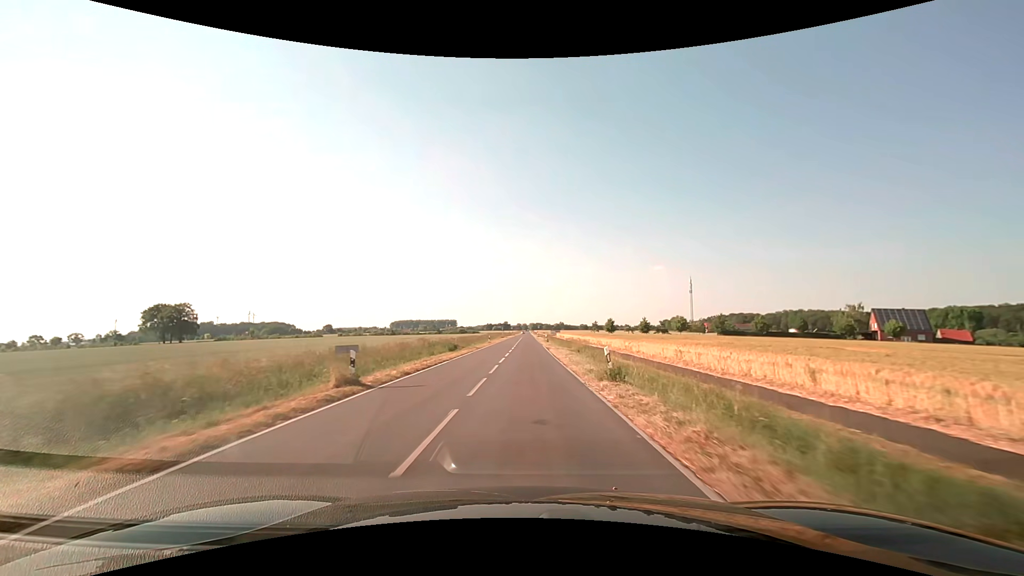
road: secondary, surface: asphalt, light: Day
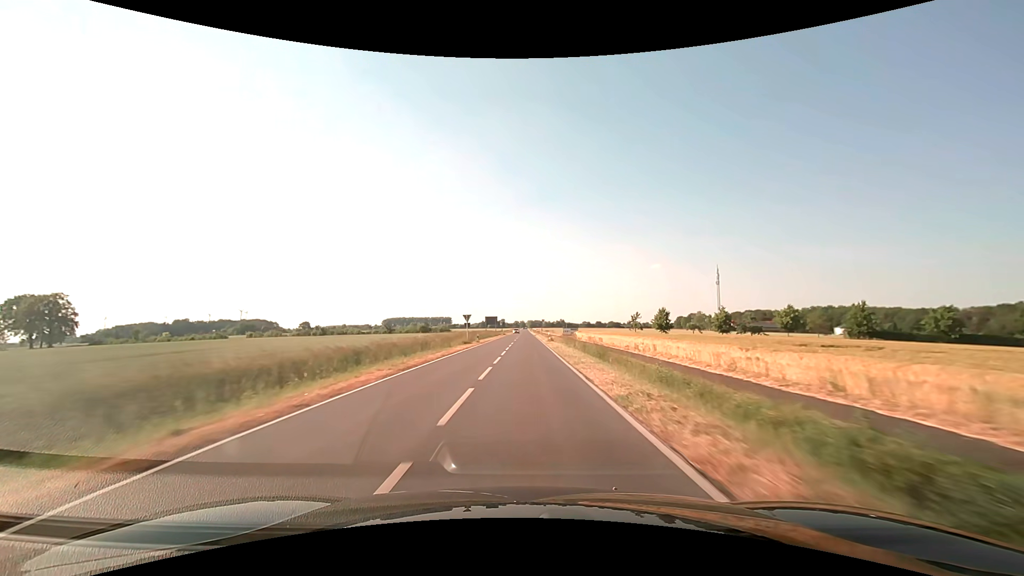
(+0.6, +65.7) m; 0°
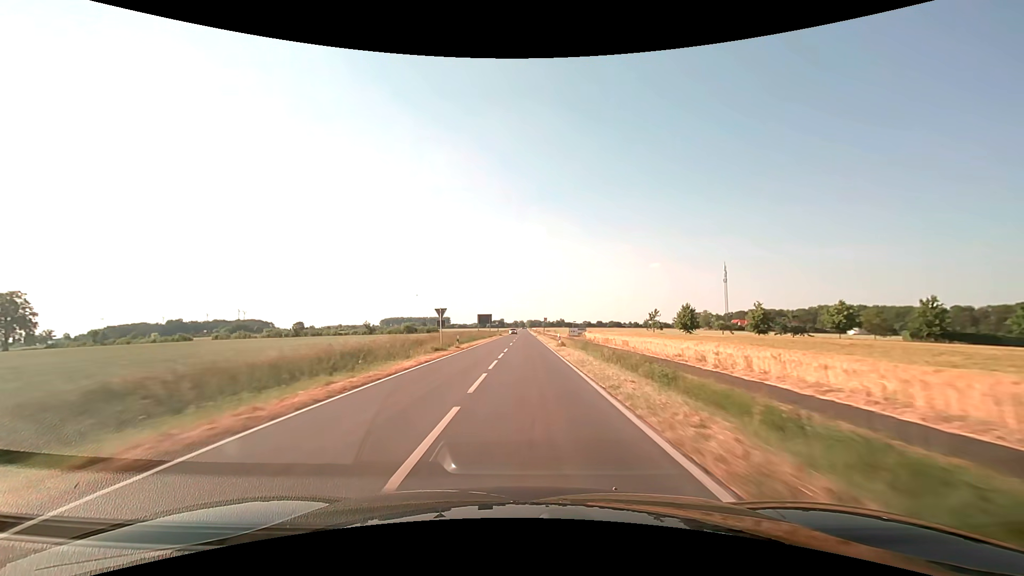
(0.0, +14.9) m; 0°
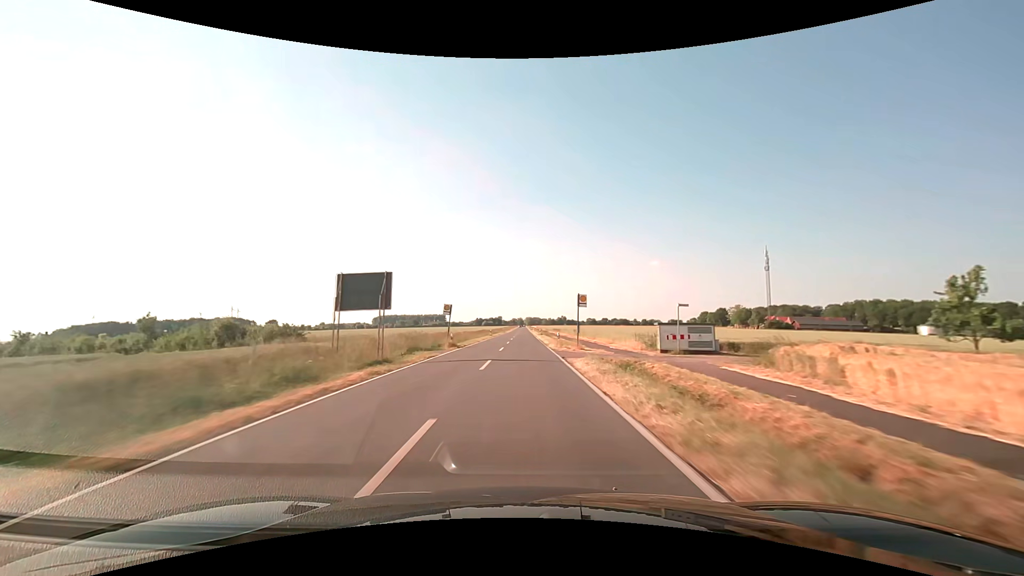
(+0.3, +61.8) m; 0°
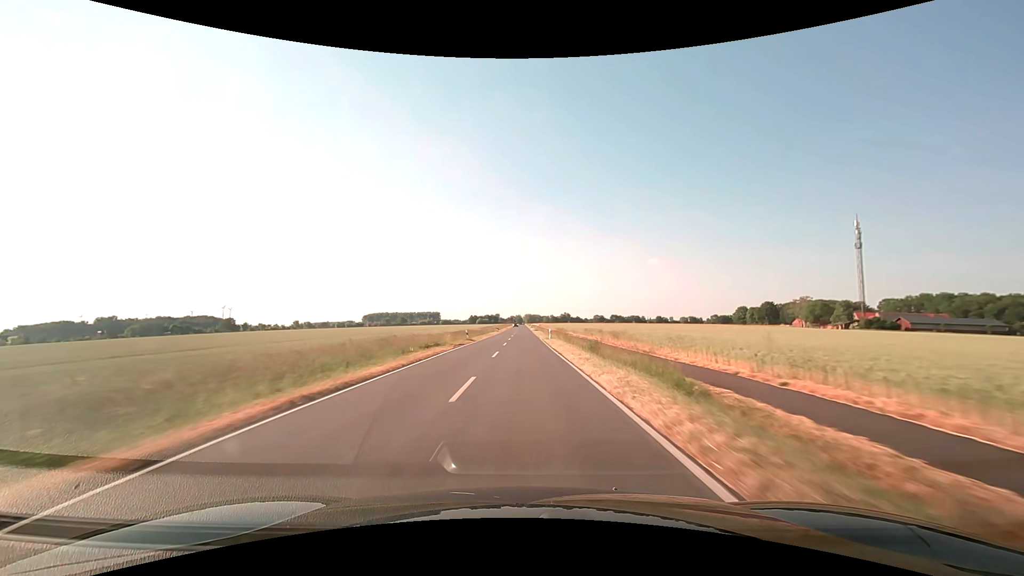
(-0.1, +78.7) m; 0°
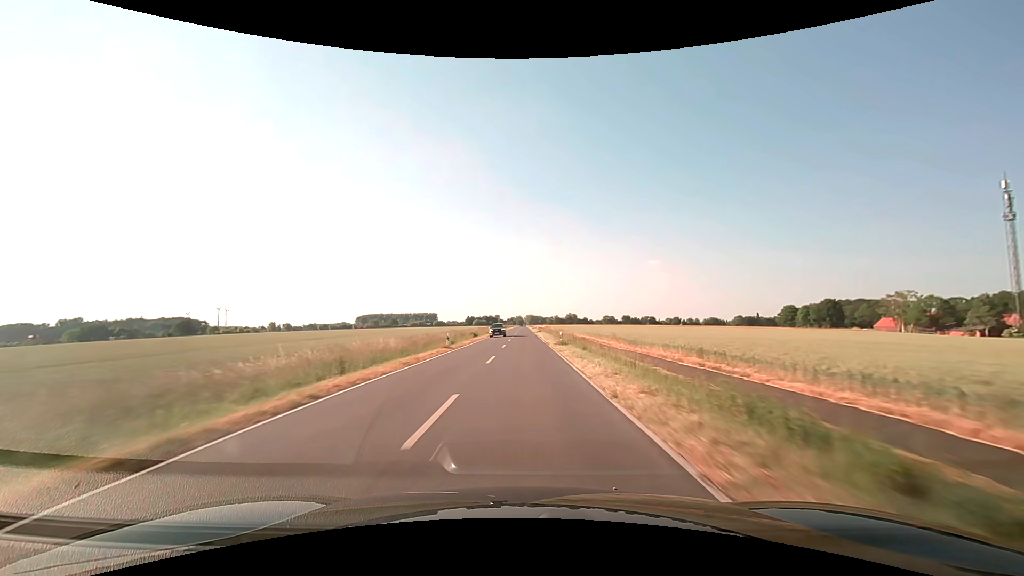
(0.0, +63.3) m; 0°
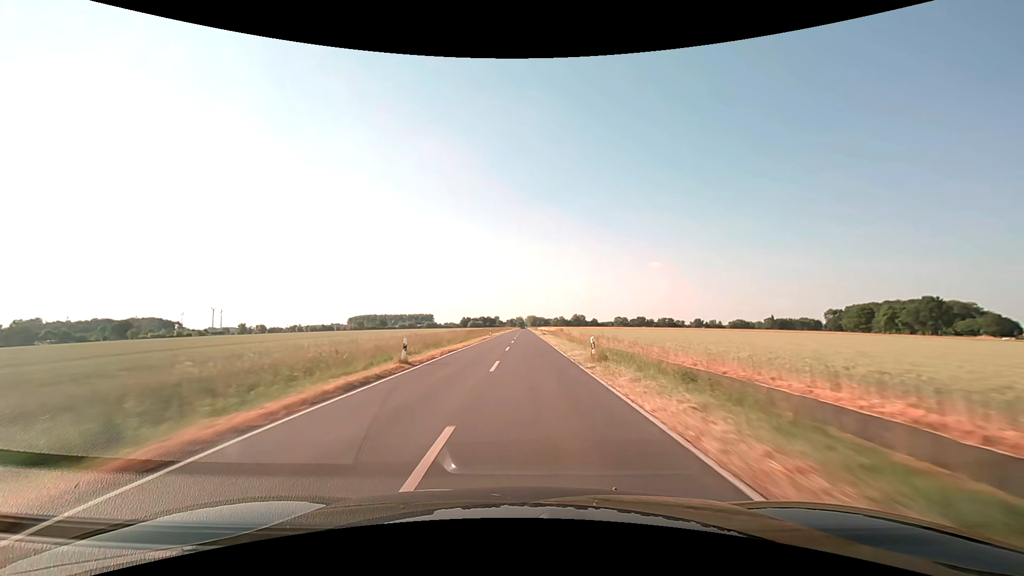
(-0.3, +63.4) m; 0°
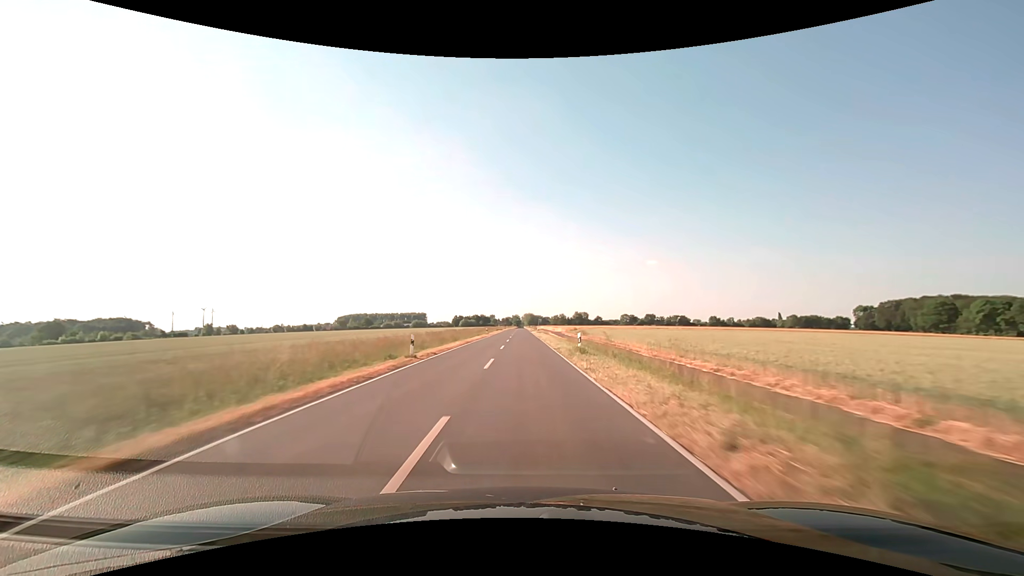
(+0.2, +47.6) m; 0°
(0, +10) (0, +20) (0, +30) (0, +40) (0, +50) (0, +60) (0, +70) (0, +80) (0, +90) (0, +100) m
